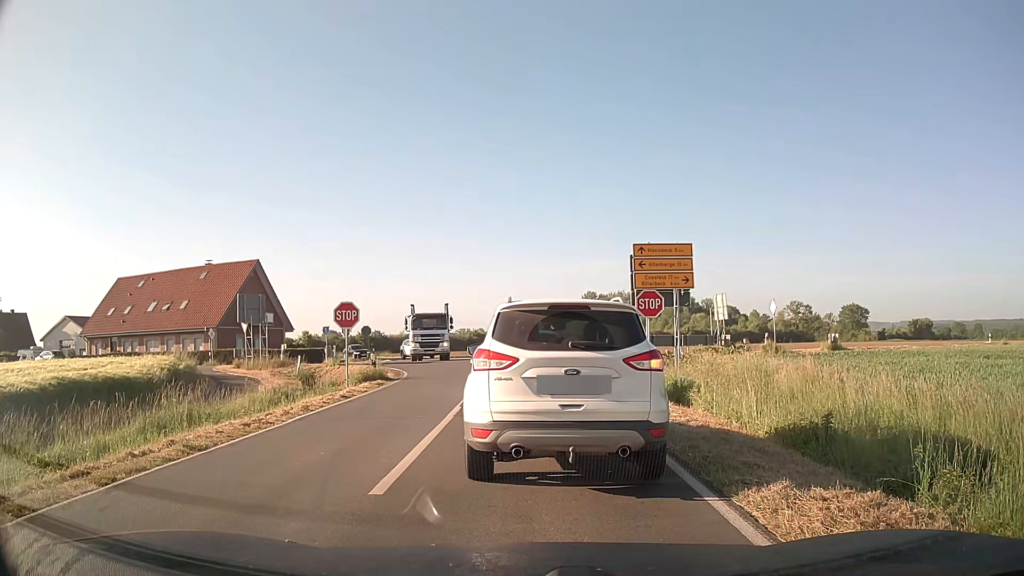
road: secondary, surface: asphalt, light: Day
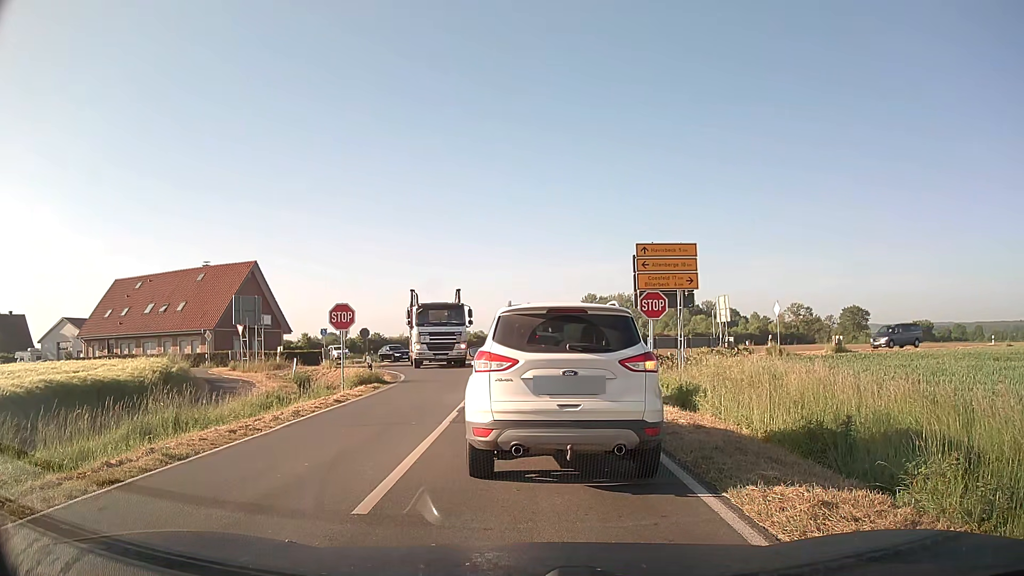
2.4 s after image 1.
(0.0, +0.6) m; 0°
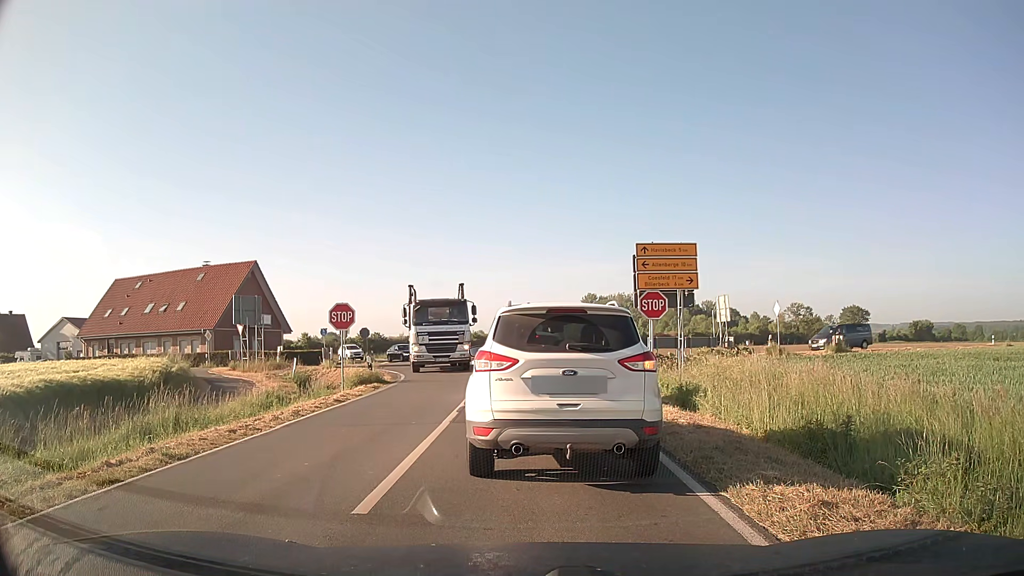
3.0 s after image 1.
(0.0, 0.0) m; 0°
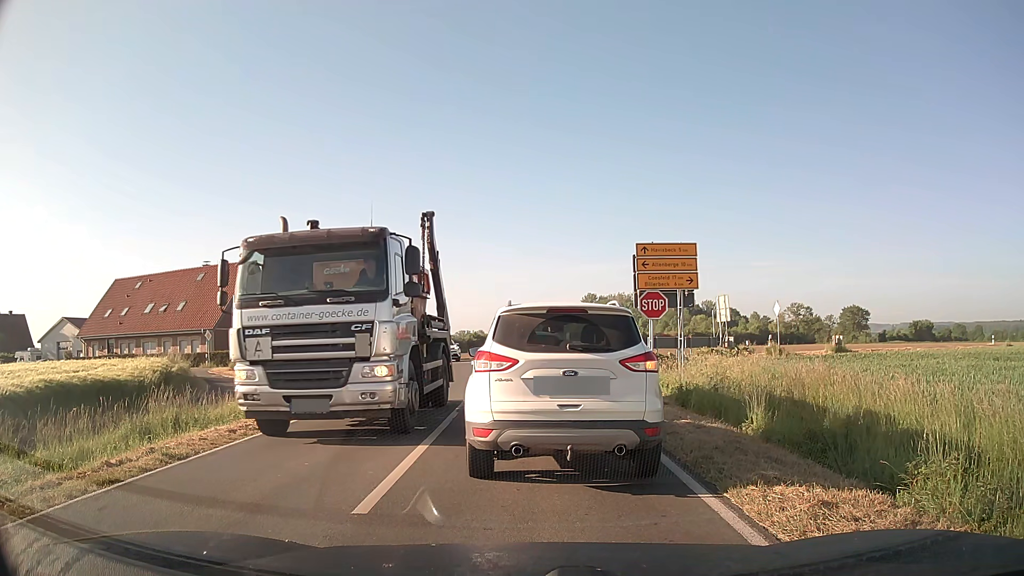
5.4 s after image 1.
(0.0, 0.0) m; 0°
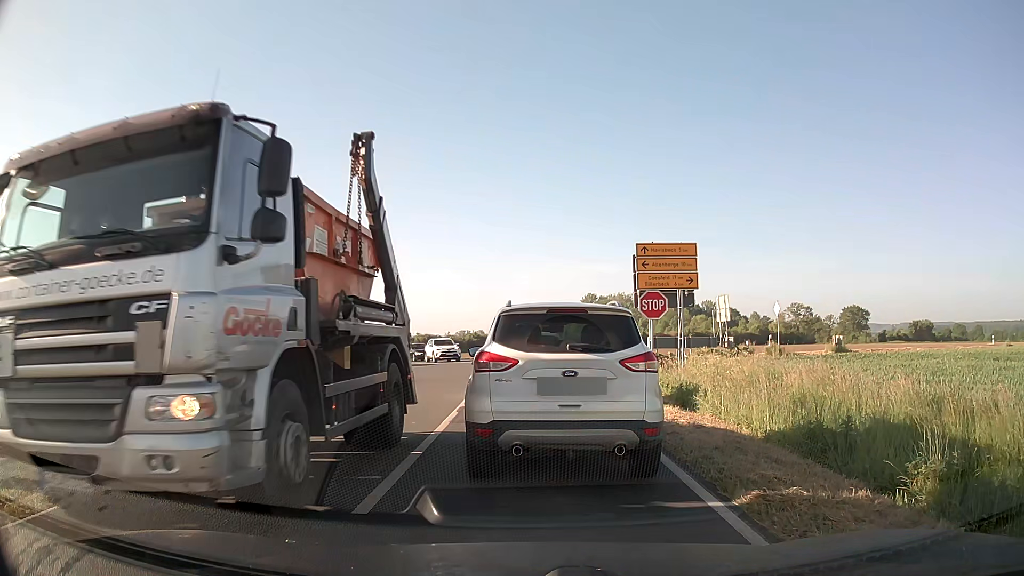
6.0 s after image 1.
(0.0, 0.0) m; 0°
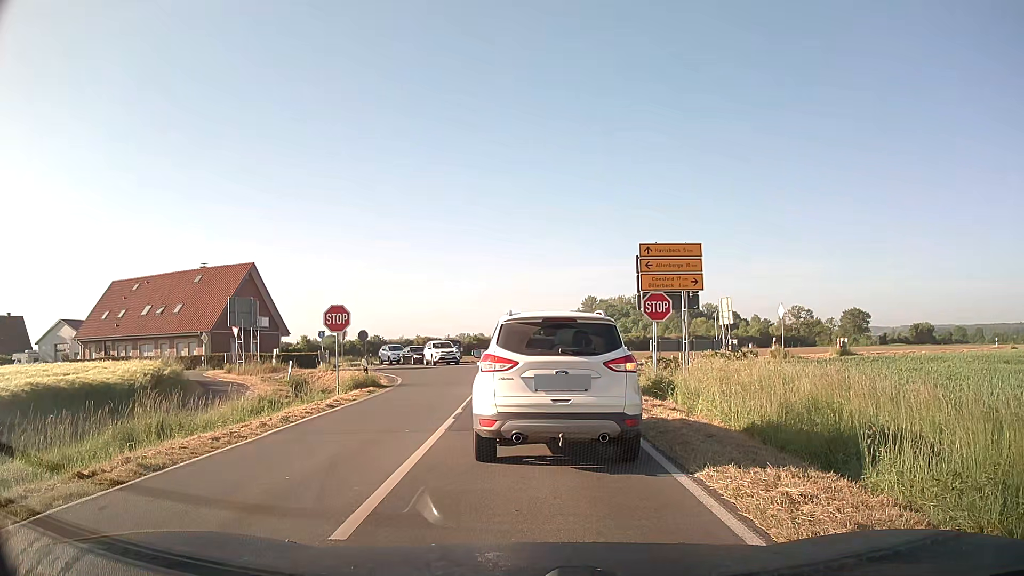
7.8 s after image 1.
(0.0, +0.7) m; 0°
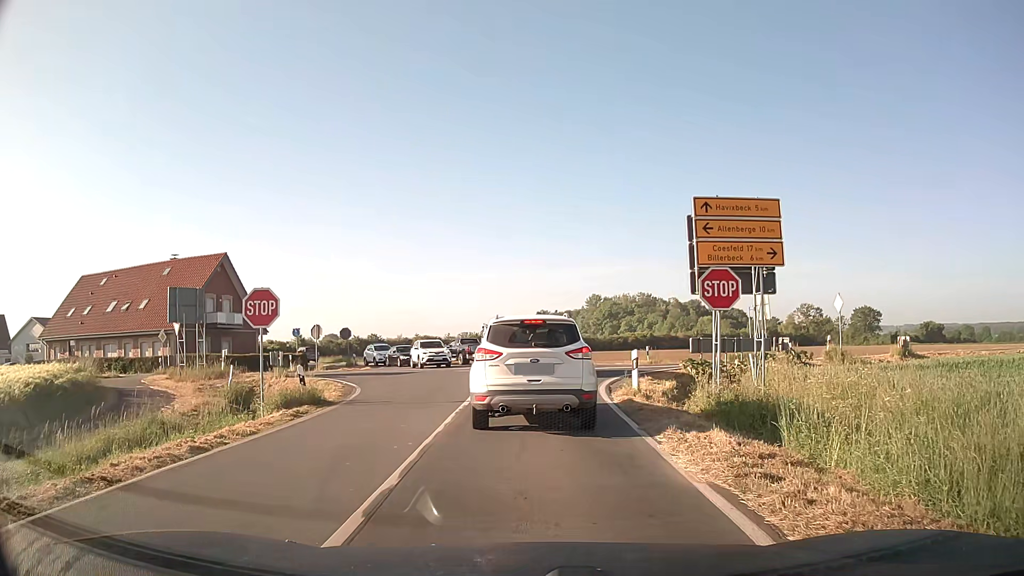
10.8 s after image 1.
(0.0, +7.0) m; 0°
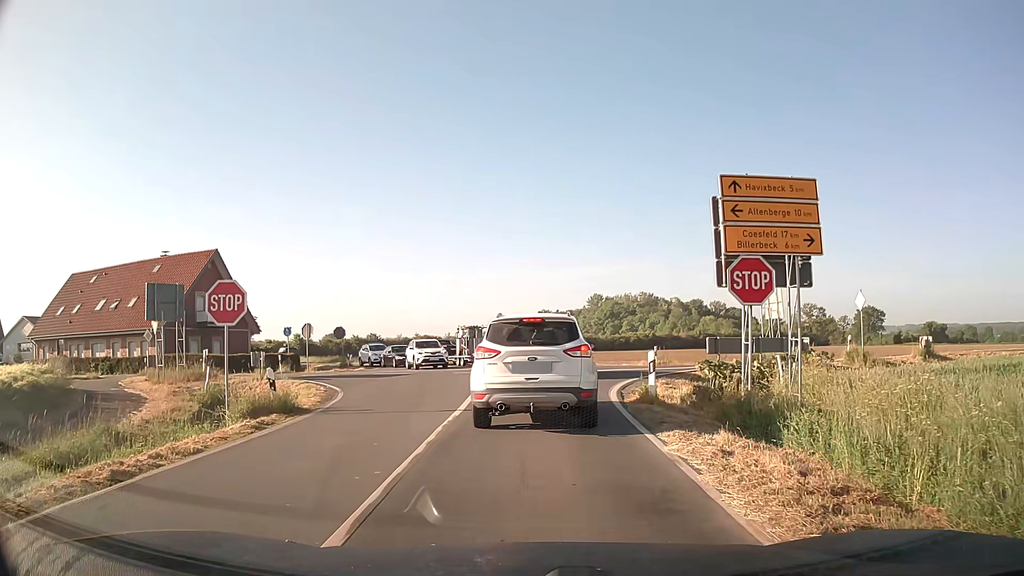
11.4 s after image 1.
(0.0, +2.1) m; 0°
